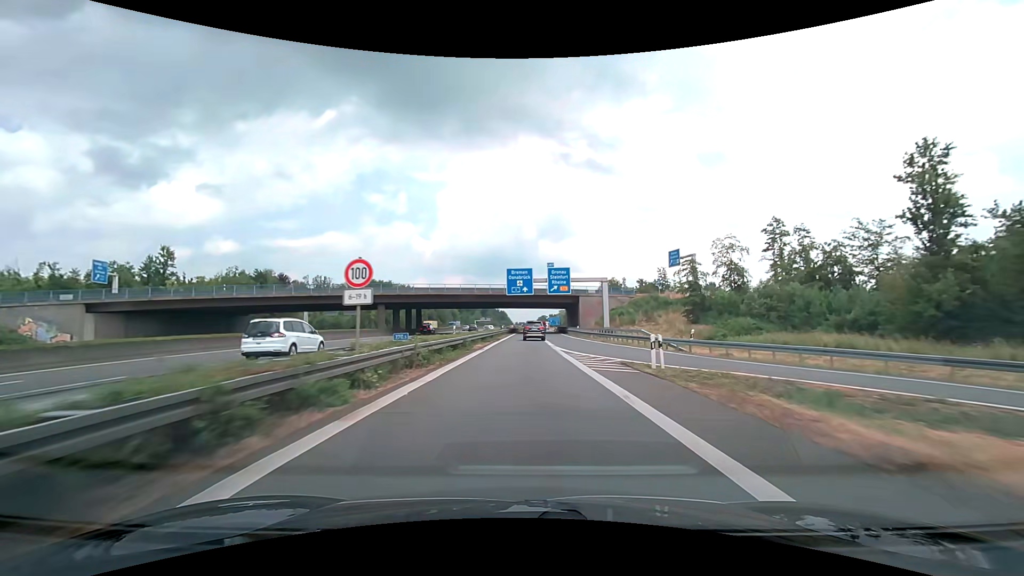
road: motorway_link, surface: asphalt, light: Day
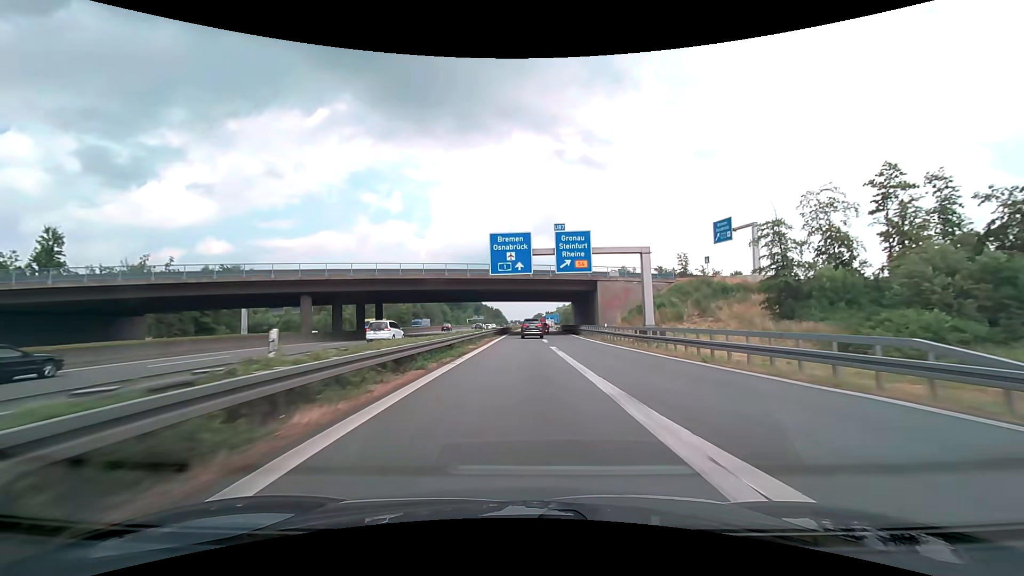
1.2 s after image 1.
(+0.1, +24.5) m; +1°
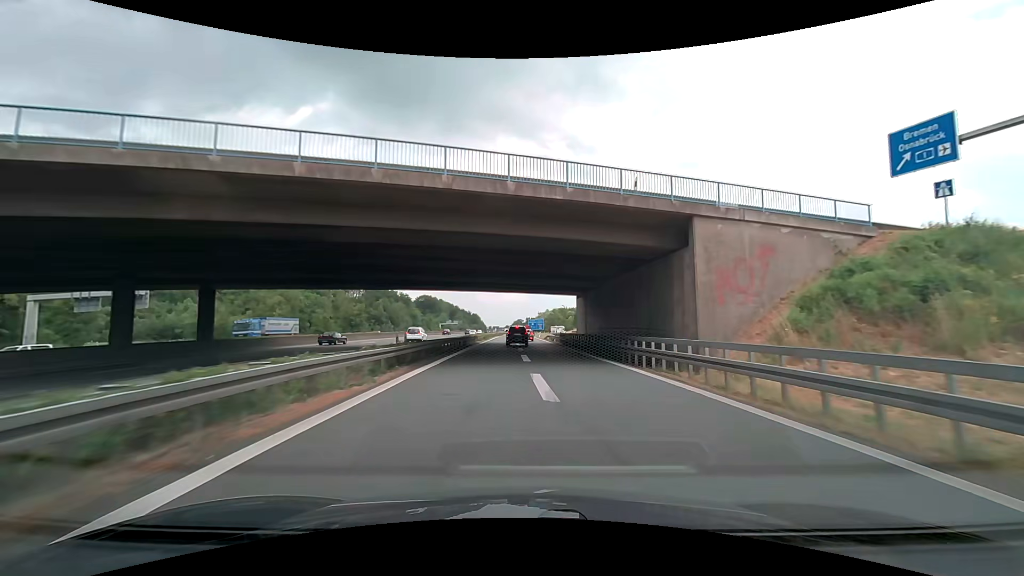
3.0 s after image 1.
(+0.6, +36.7) m; +2°
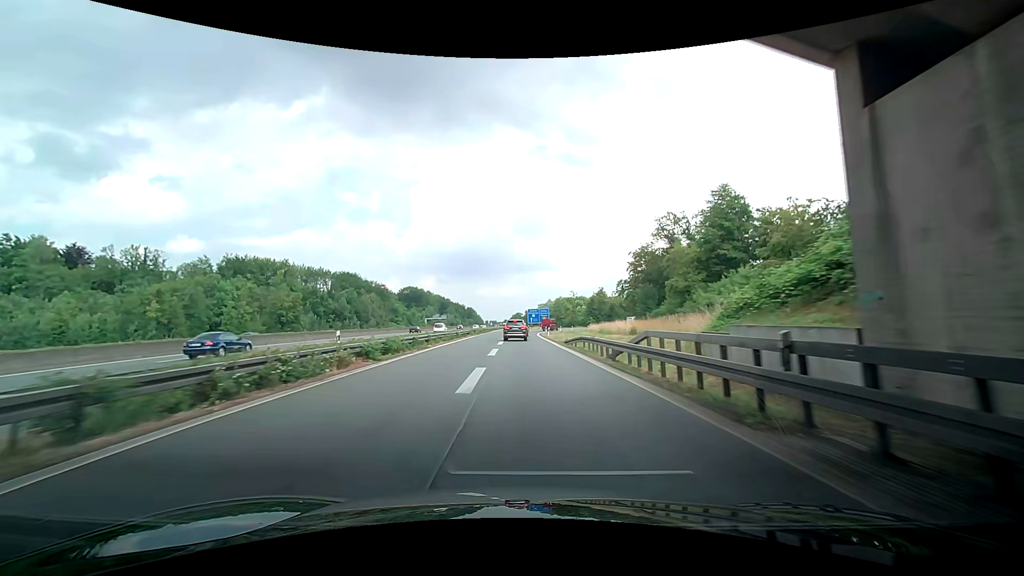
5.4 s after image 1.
(+0.4, +47.7) m; 0°
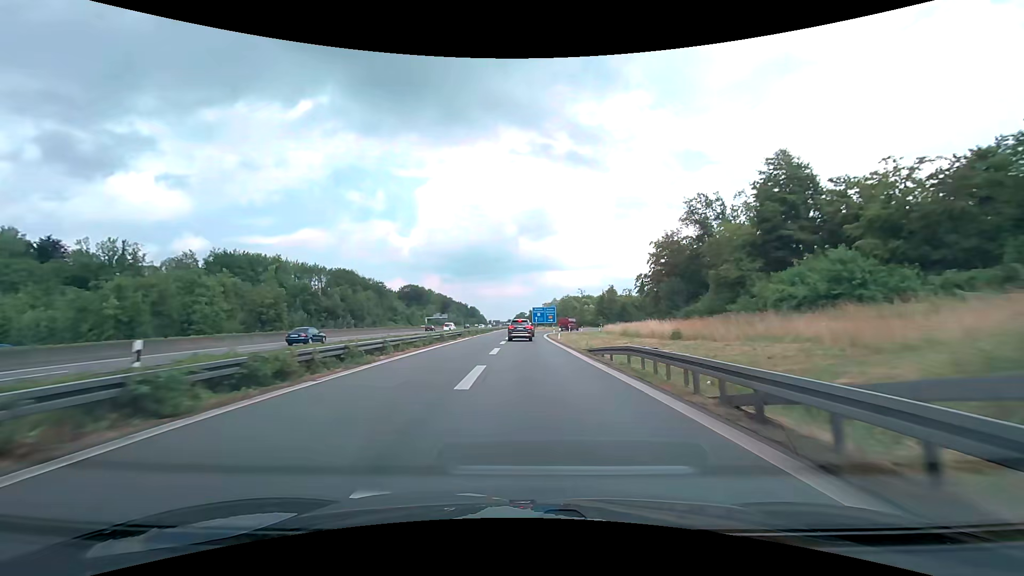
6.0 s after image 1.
(0.0, +11.3) m; 0°
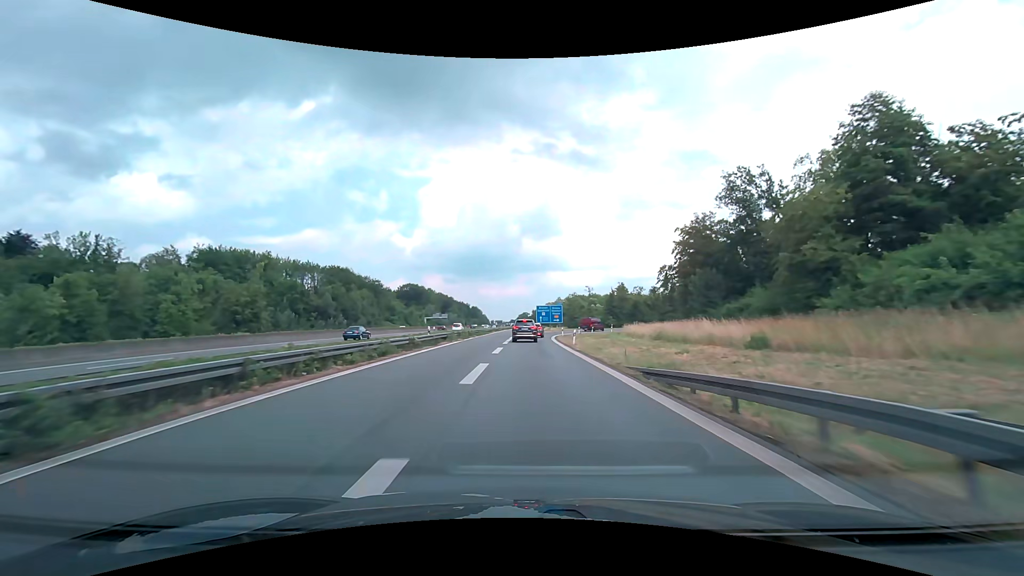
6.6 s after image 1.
(0.0, +11.1) m; 0°
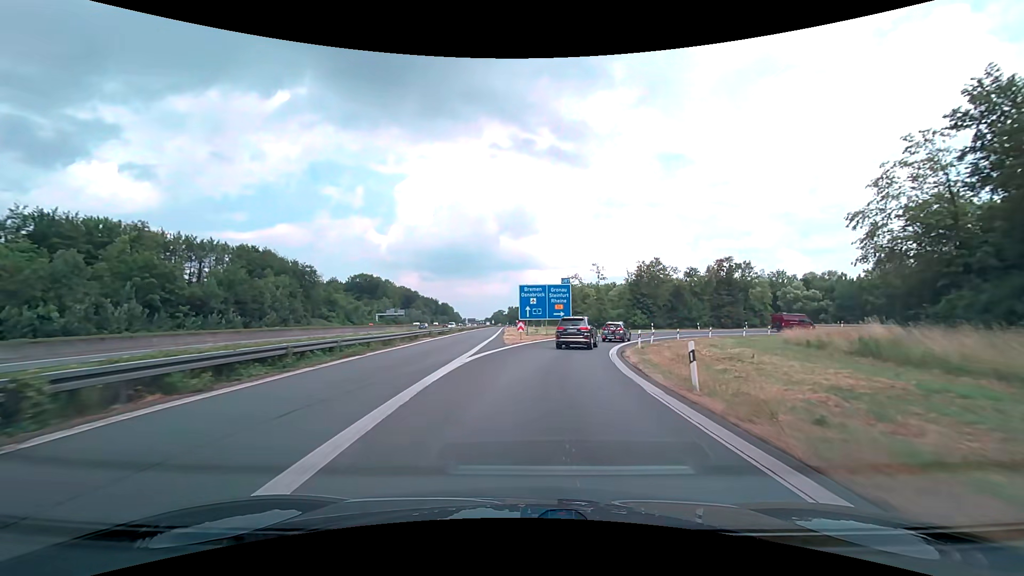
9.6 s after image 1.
(+0.5, +50.5) m; +3°
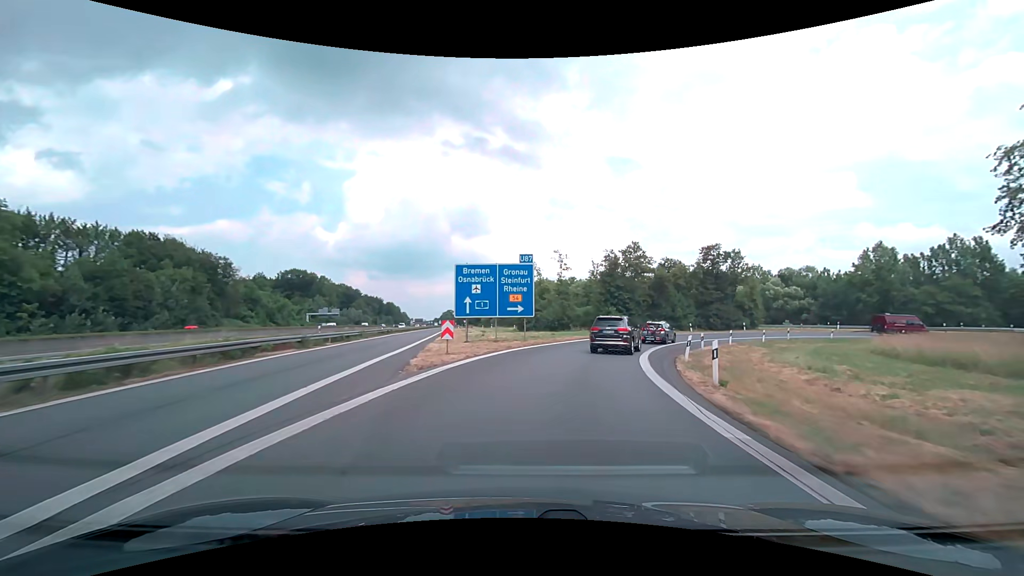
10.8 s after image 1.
(+0.7, +17.5) m; +5°
(0, +10) (+2, +20) (+4, +30) (+8, +39) (+14, +47) (+21, +54) (+29, +60) (+38, +63) (+48, +66) (+58, +66) m
